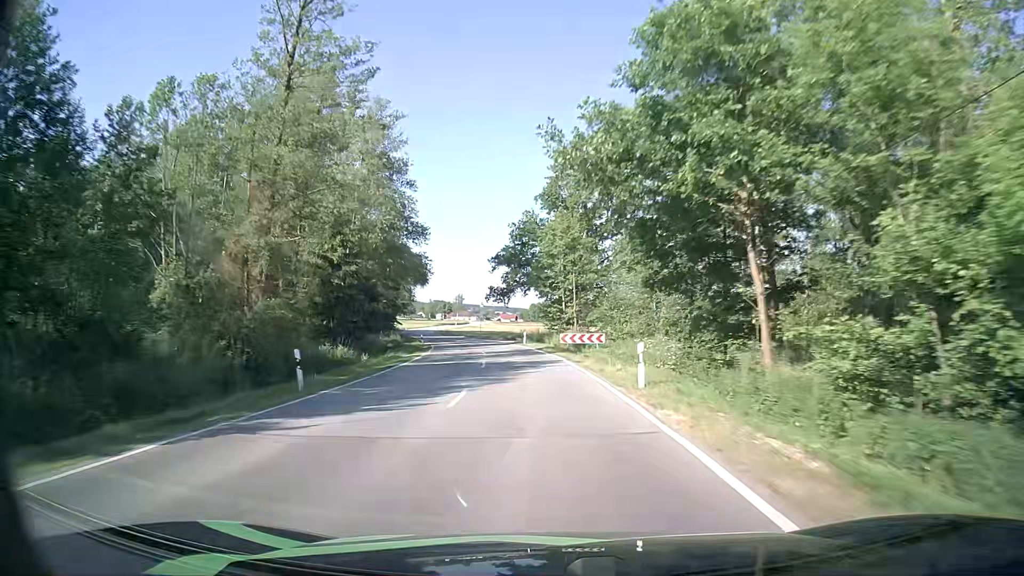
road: secondary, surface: asphalt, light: Day
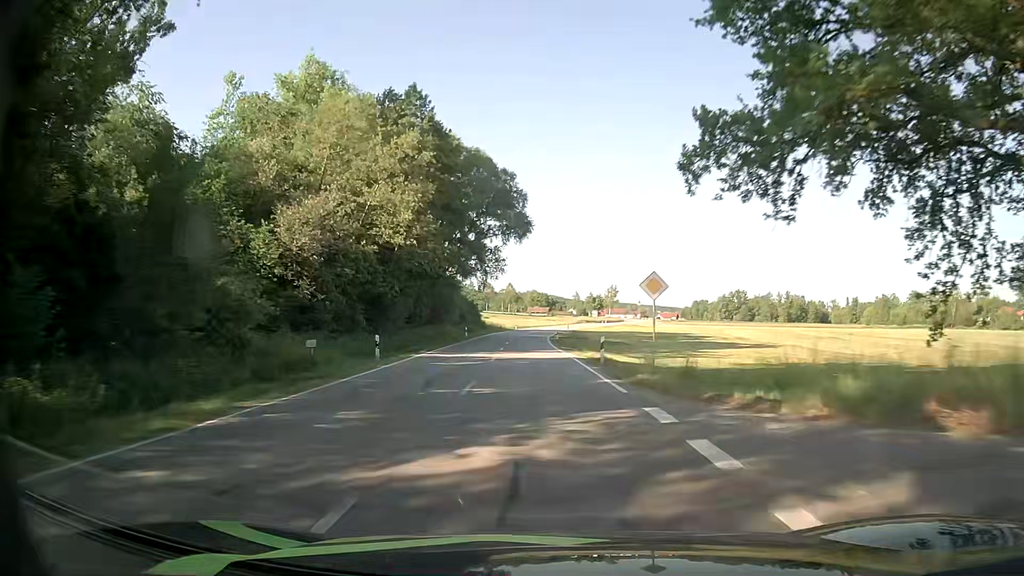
(-6.6, +68.1) m; -12°
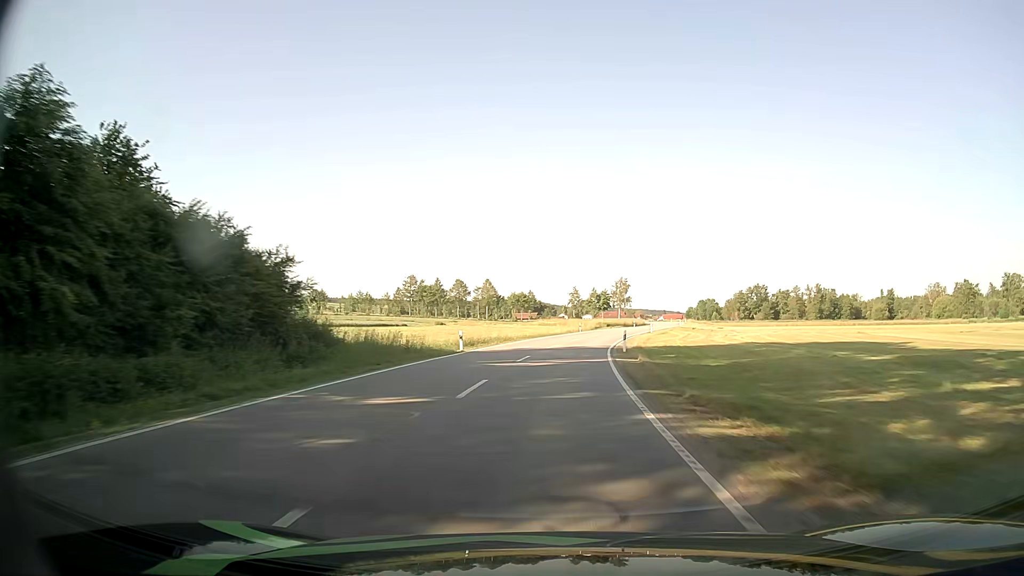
(-2.3, +69.4) m; 0°
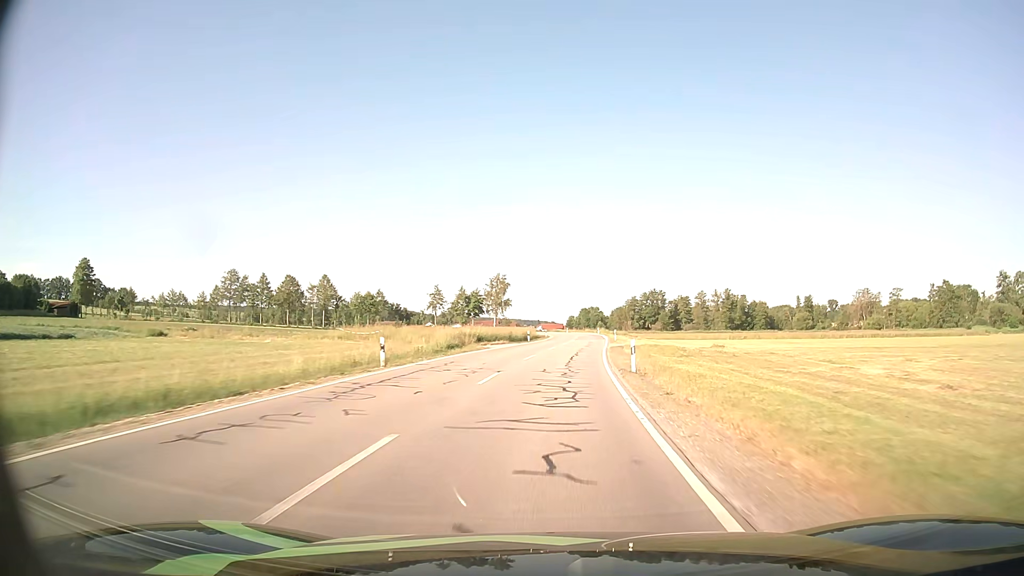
(+4.5, +53.4) m; +10°
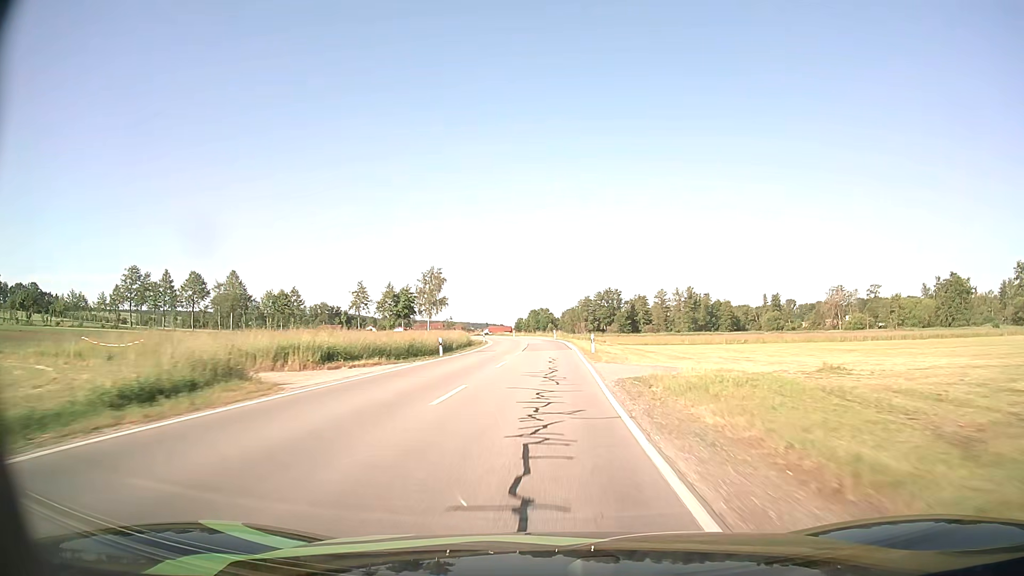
(+1.2, +26.7) m; +5°
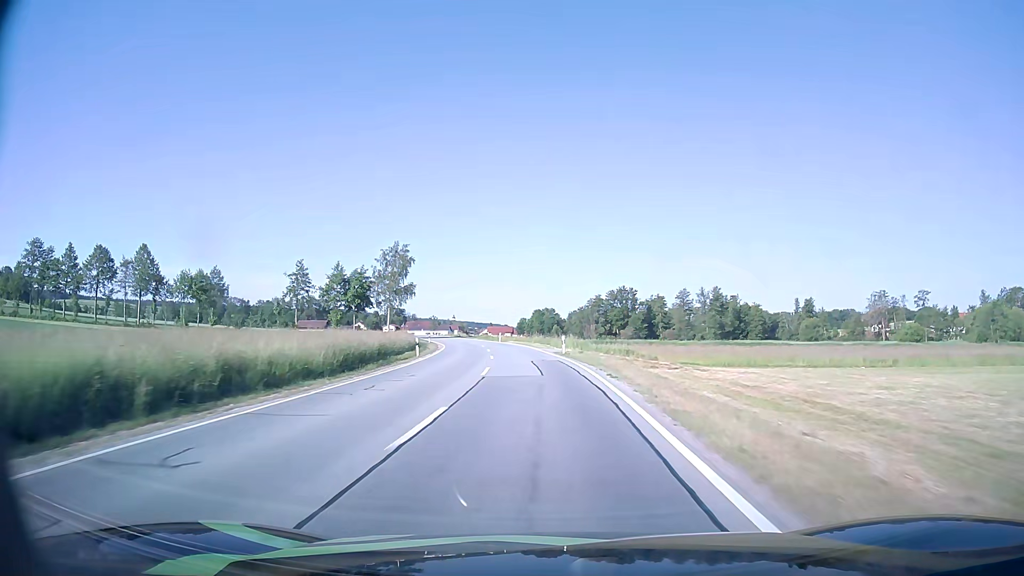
(+0.3, +39.0) m; 0°
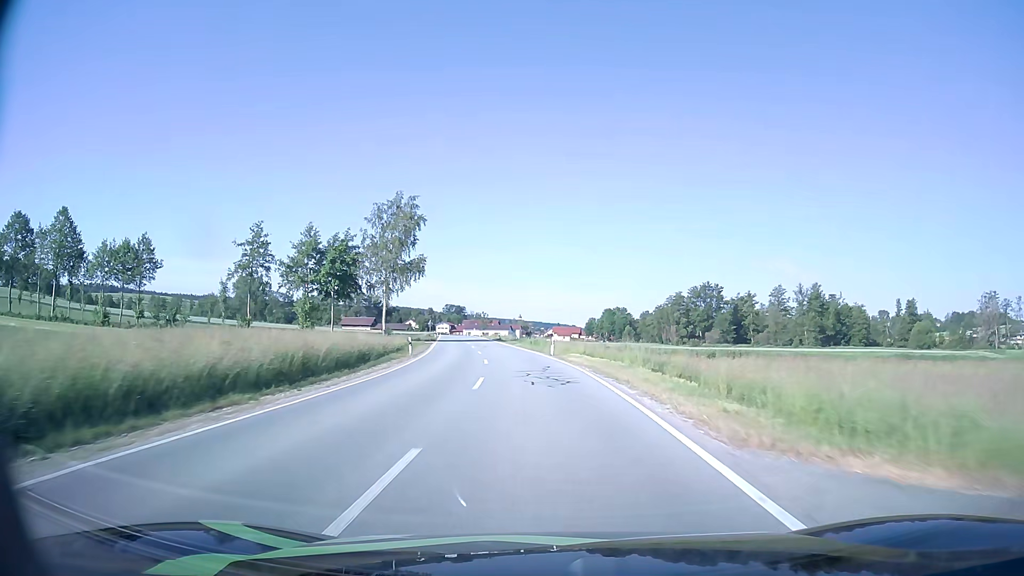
(-1.7, +38.5) m; -5°
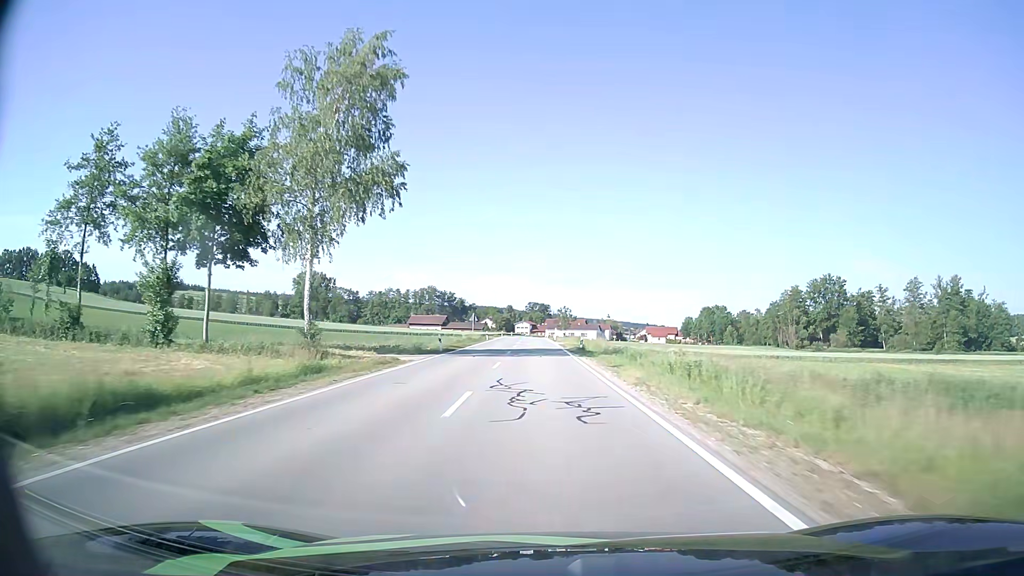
(-2.5, +39.7) m; -8°
(0, +10) (0, +20) (-1, +30) (-1, +40) (-1, +50) (-1, +60) (-2, +70) (-2, +80) (-2, +90) (-3, +100) m
